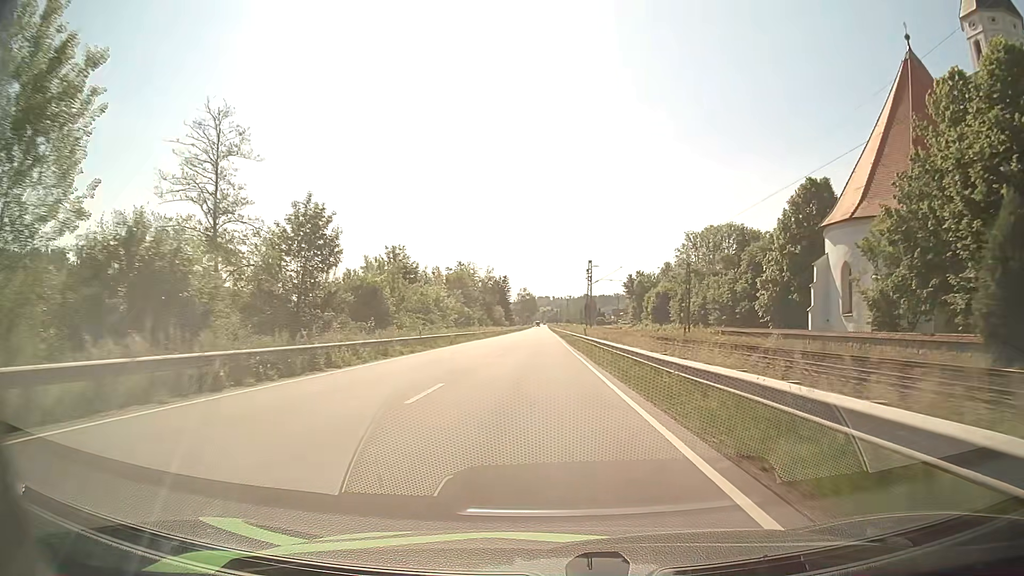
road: primary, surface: asphalt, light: Day
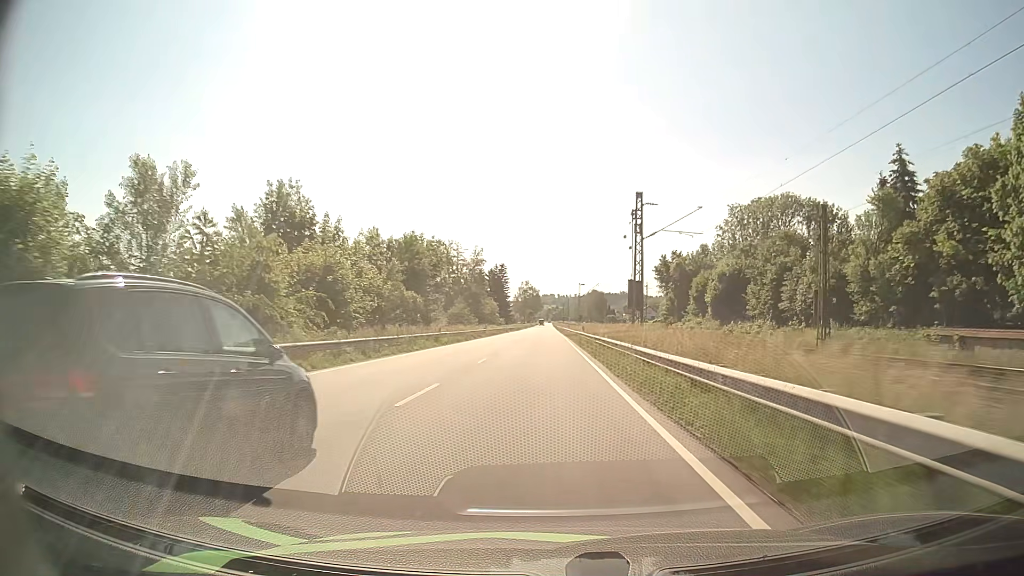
(-0.1, +37.1) m; 0°
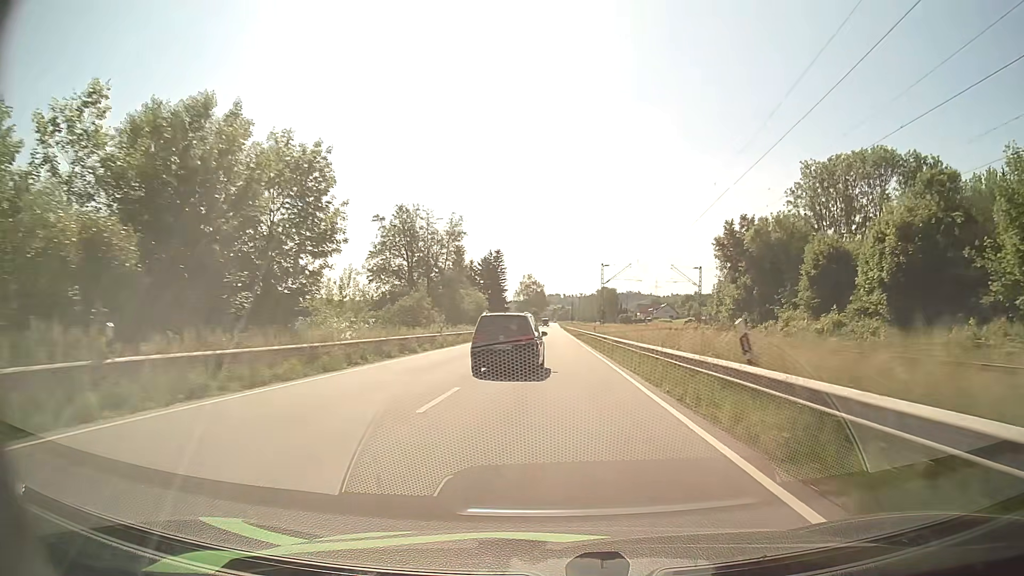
(-0.2, +37.0) m; 0°
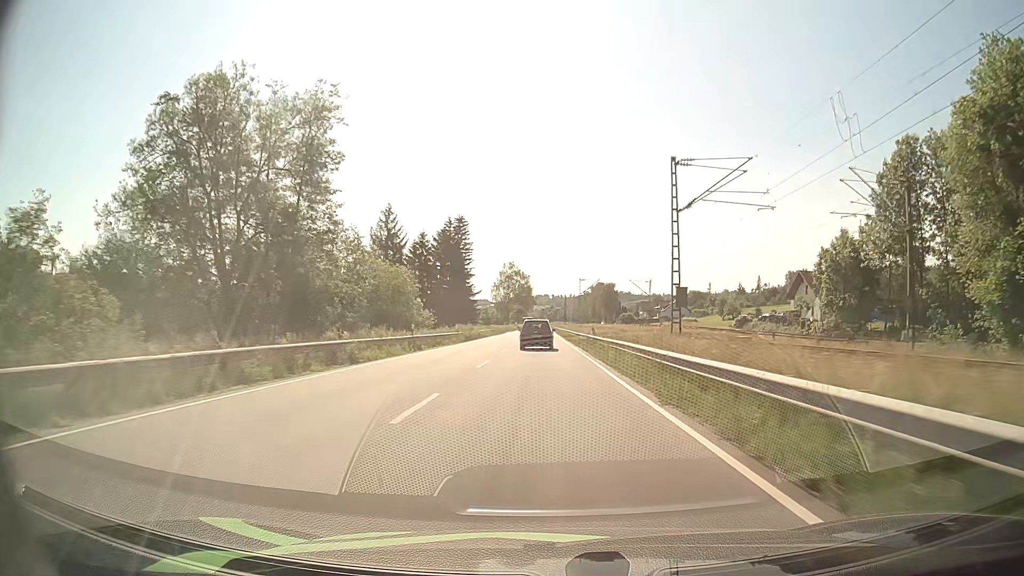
(+0.6, +49.5) m; +1°
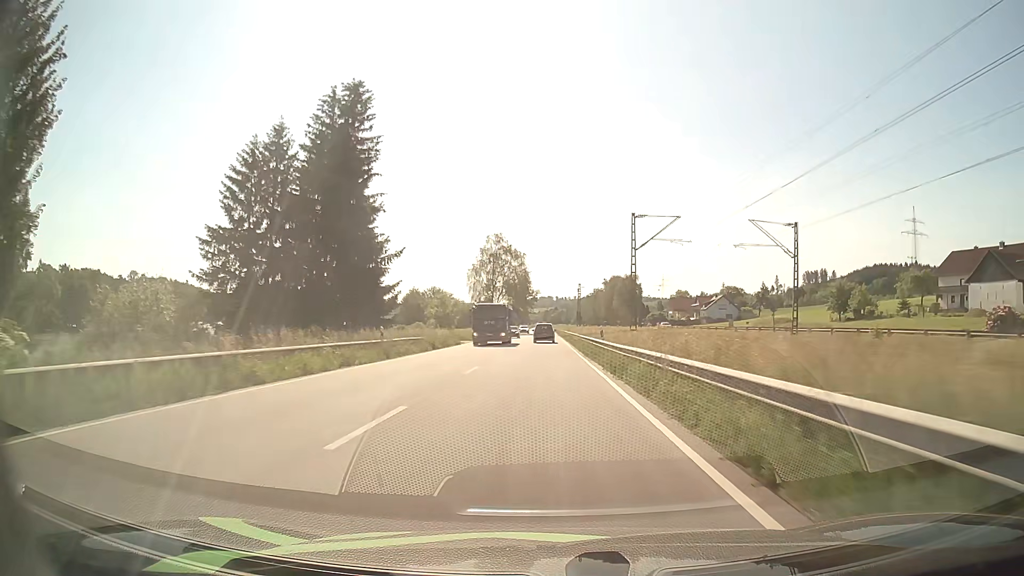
(-0.2, +62.5) m; 0°
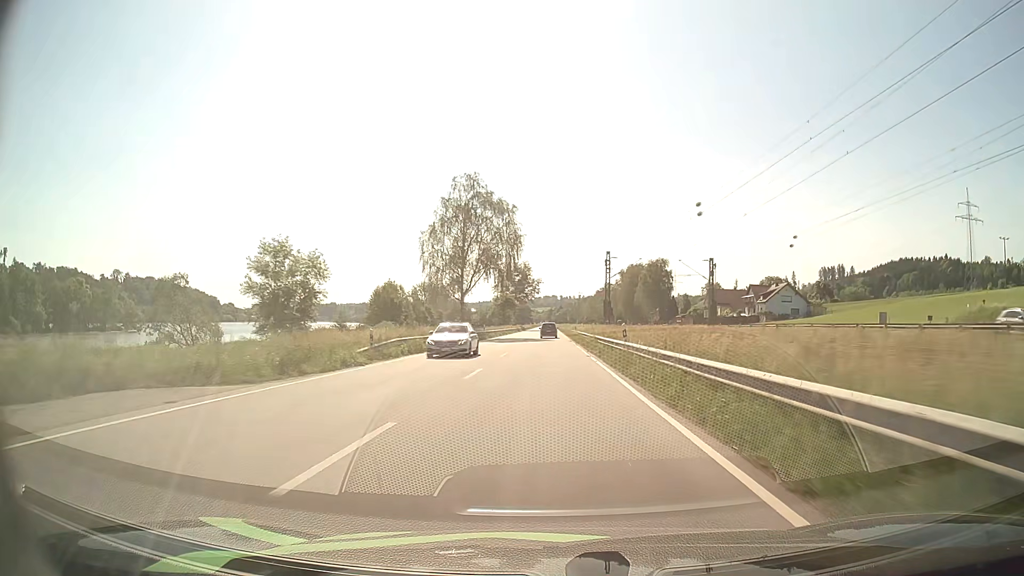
(-0.1, +50.5) m; 0°
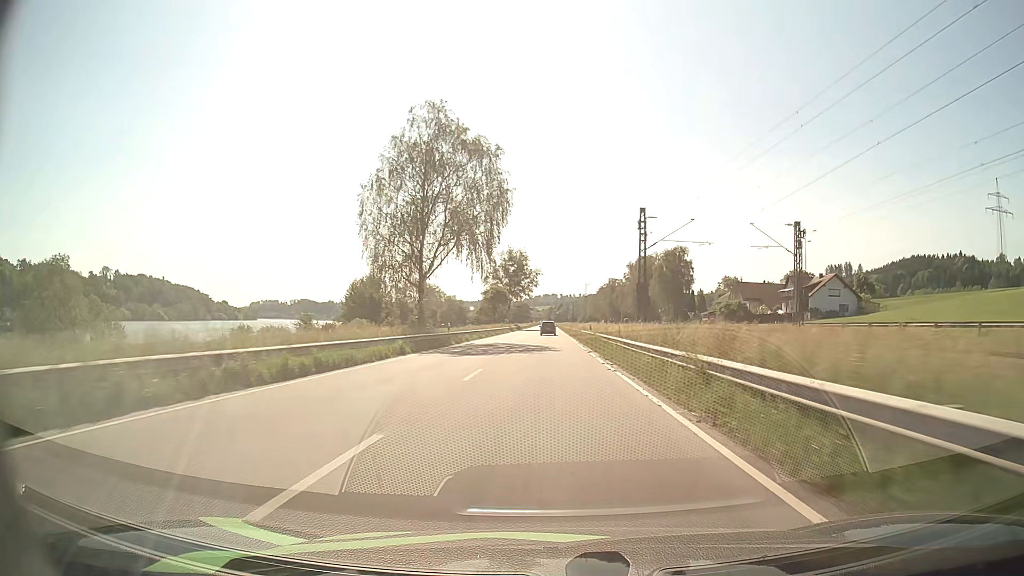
(0.0, +25.4) m; 0°
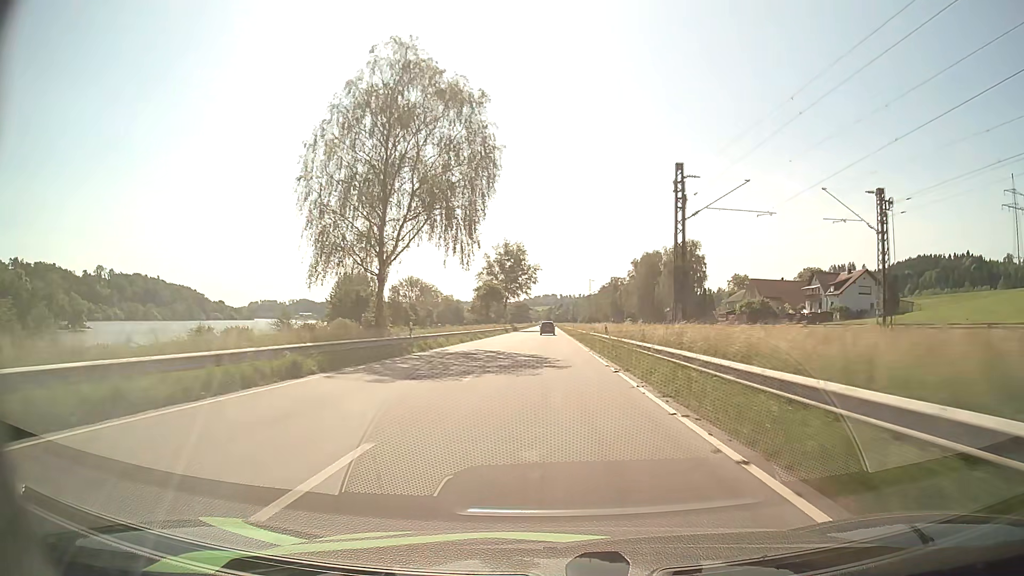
(0.0, +12.7) m; 0°
(0, +10) (0, +20) (0, +30) (0, +40) (0, +50) (0, +60) (0, +70) (0, +80) (0, +90) (0, +100) m
